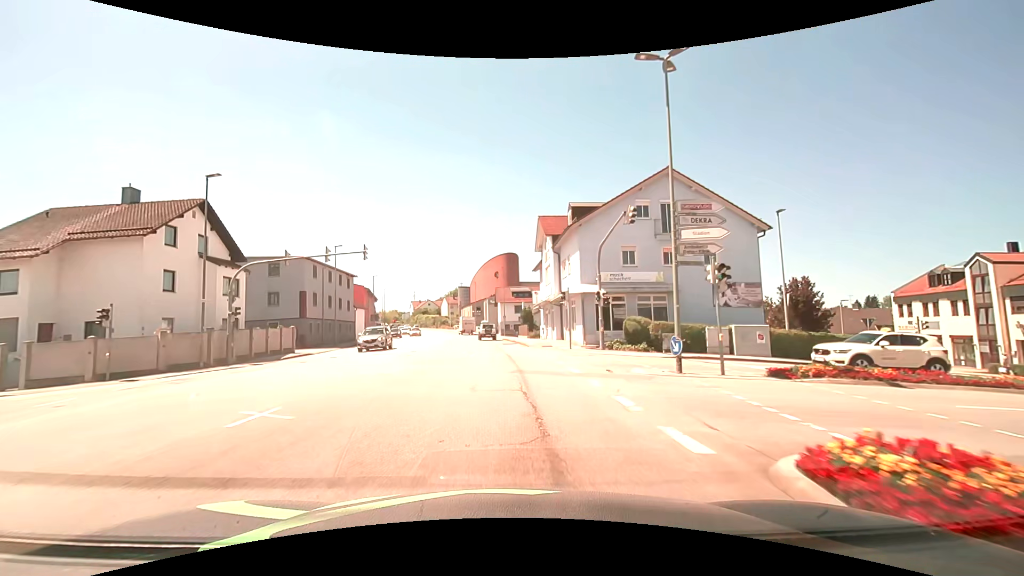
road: tertiary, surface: asphalt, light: Day
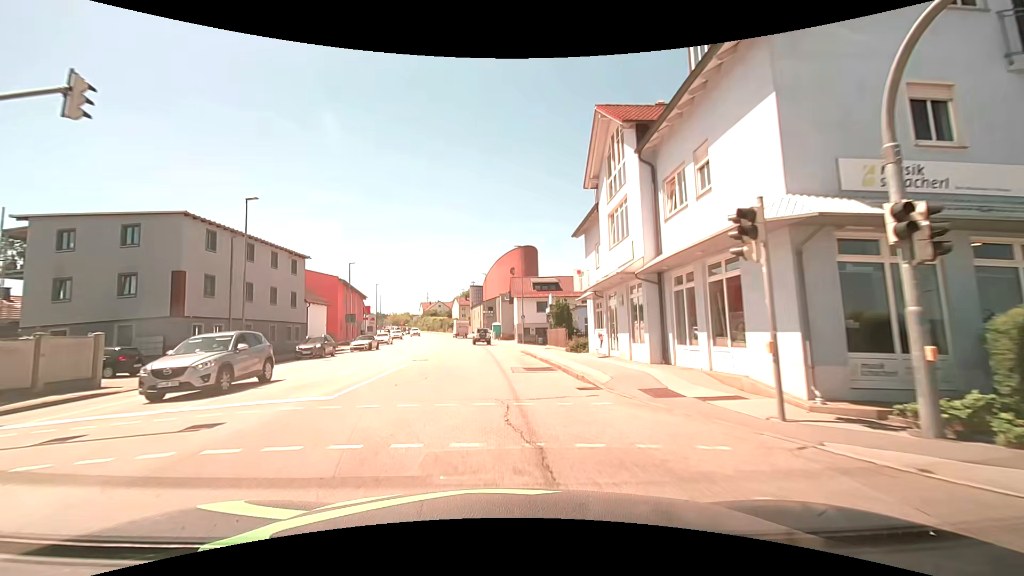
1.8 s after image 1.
(-0.3, +20.8) m; -2°
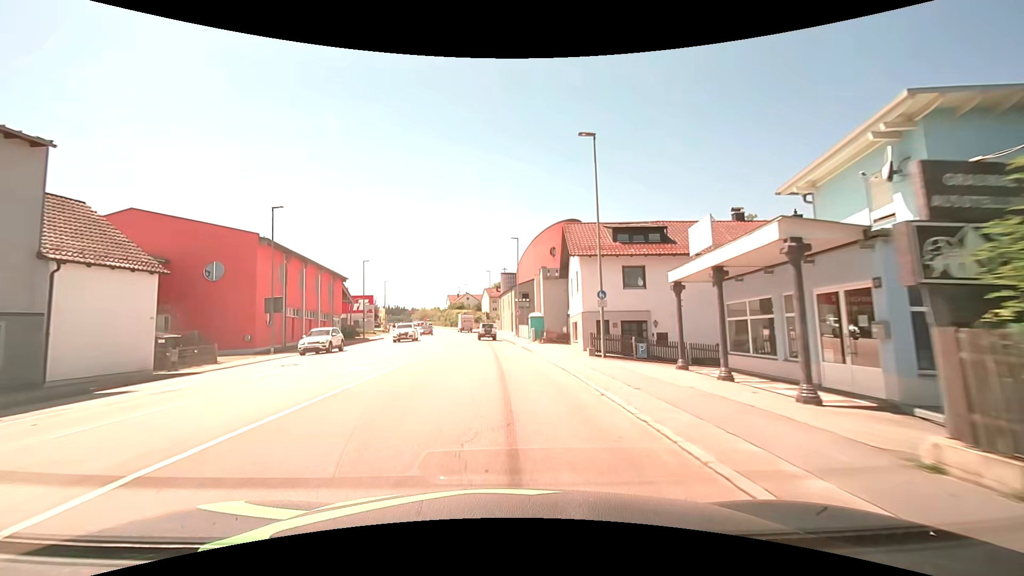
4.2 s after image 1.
(-1.0, +29.0) m; -4°
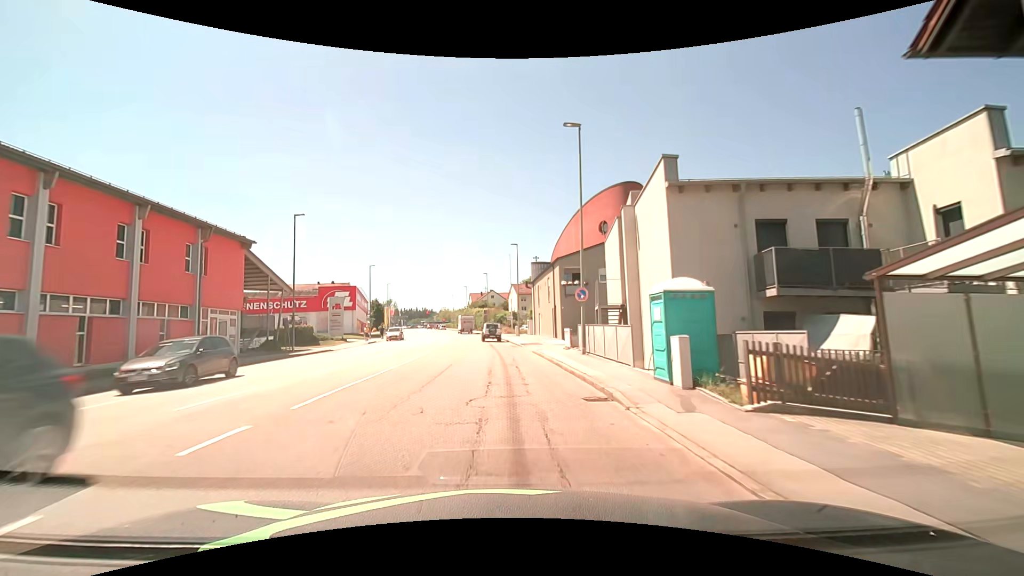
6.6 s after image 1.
(-1.0, +29.4) m; -4°
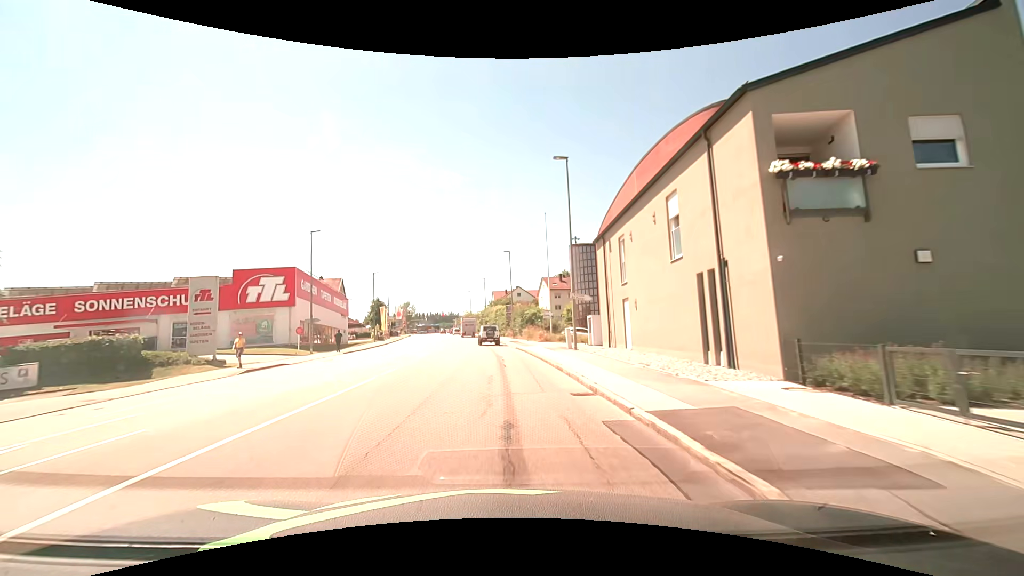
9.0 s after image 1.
(-0.6, +29.1) m; -3°
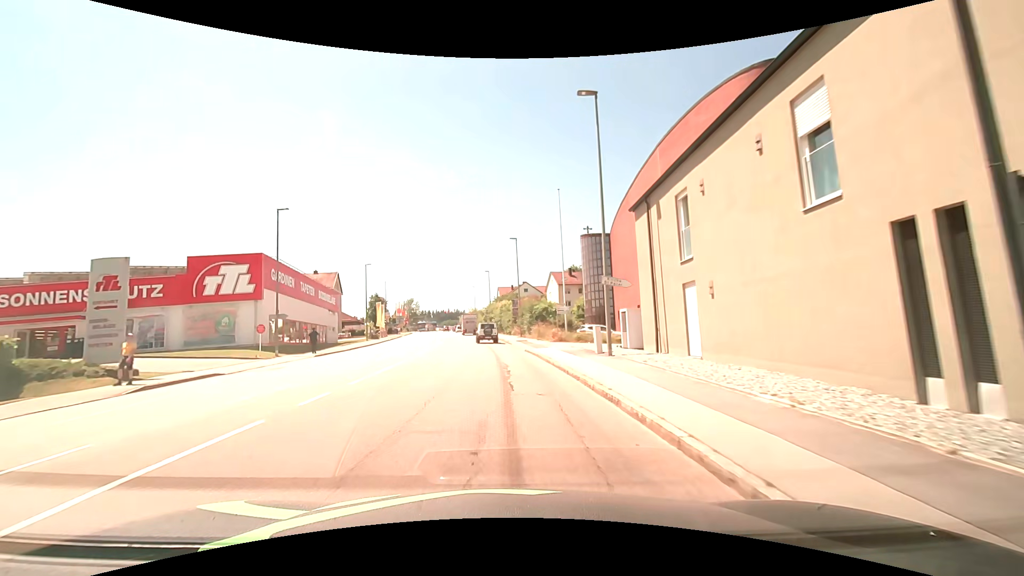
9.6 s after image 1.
(0.0, +7.2) m; -1°
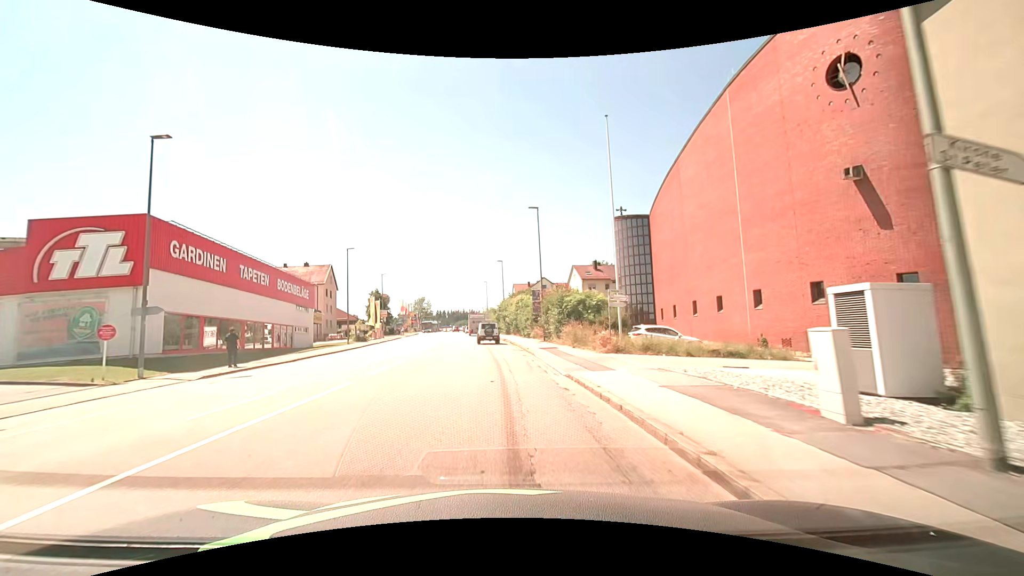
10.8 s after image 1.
(-0.1, +13.7) m; -1°
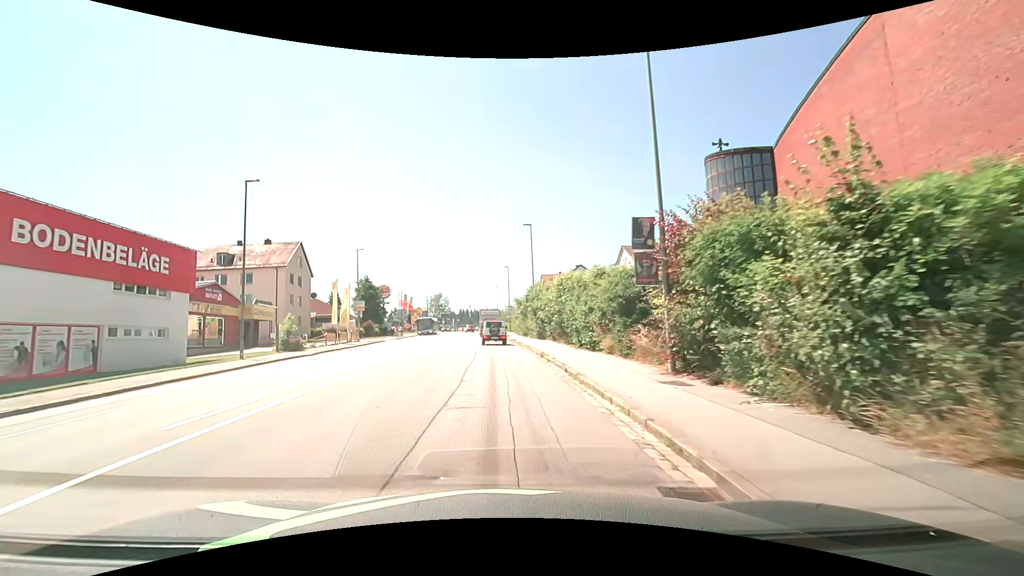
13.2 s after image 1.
(-0.7, +25.0) m; -3°
